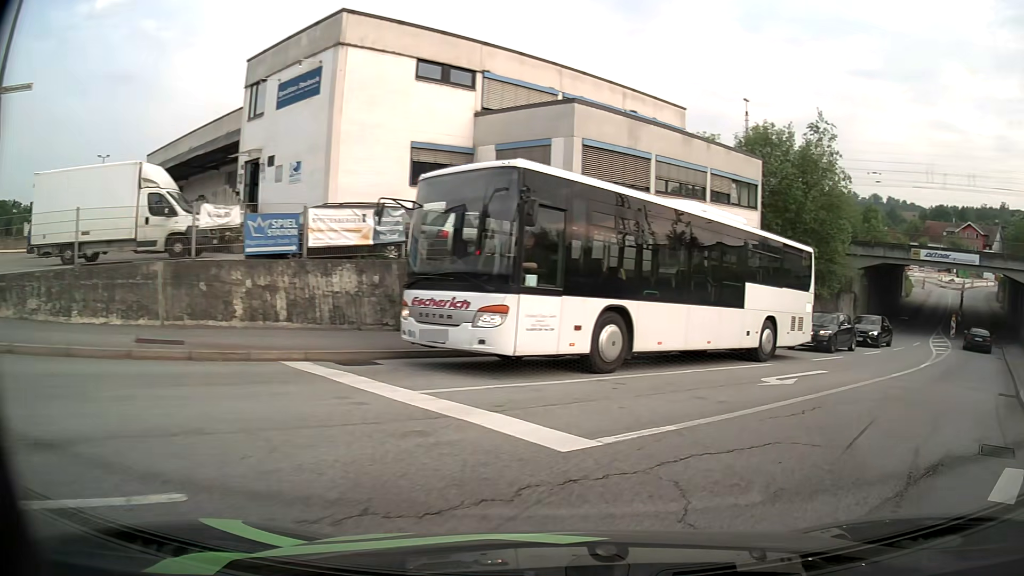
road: tertiary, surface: asphalt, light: Day
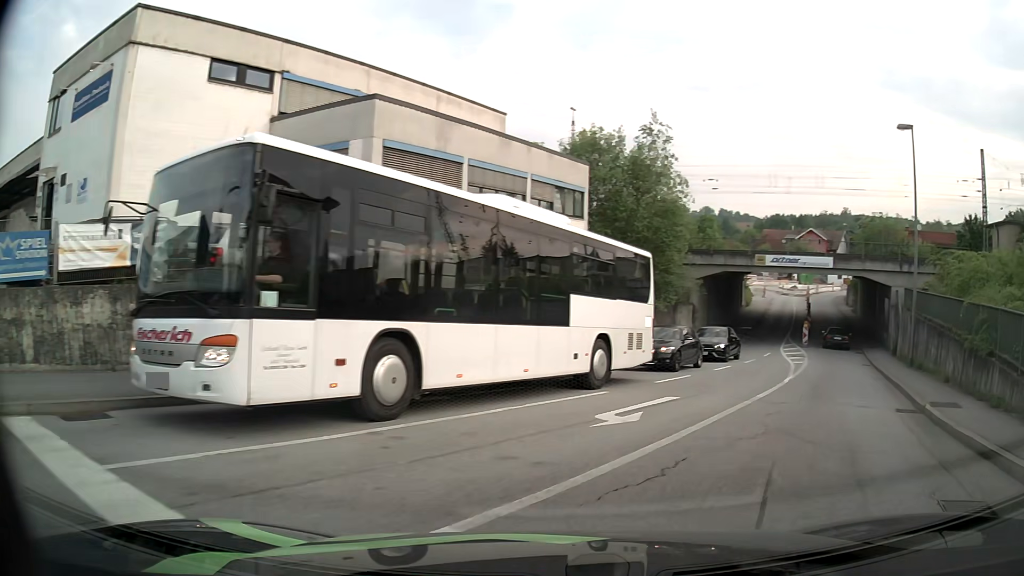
(+0.3, +2.9) m; +14°
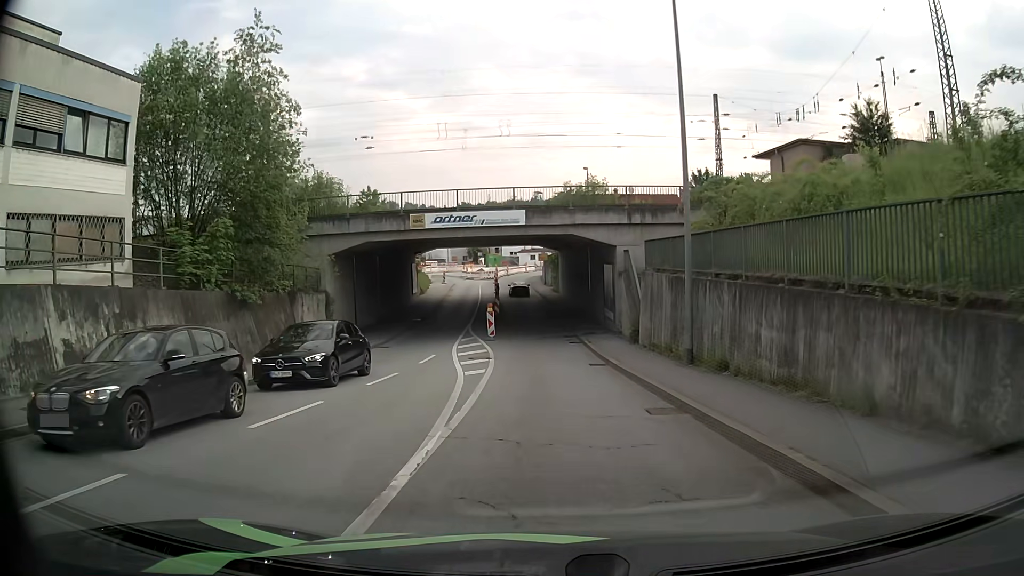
(+4.3, +12.7) m; +25°
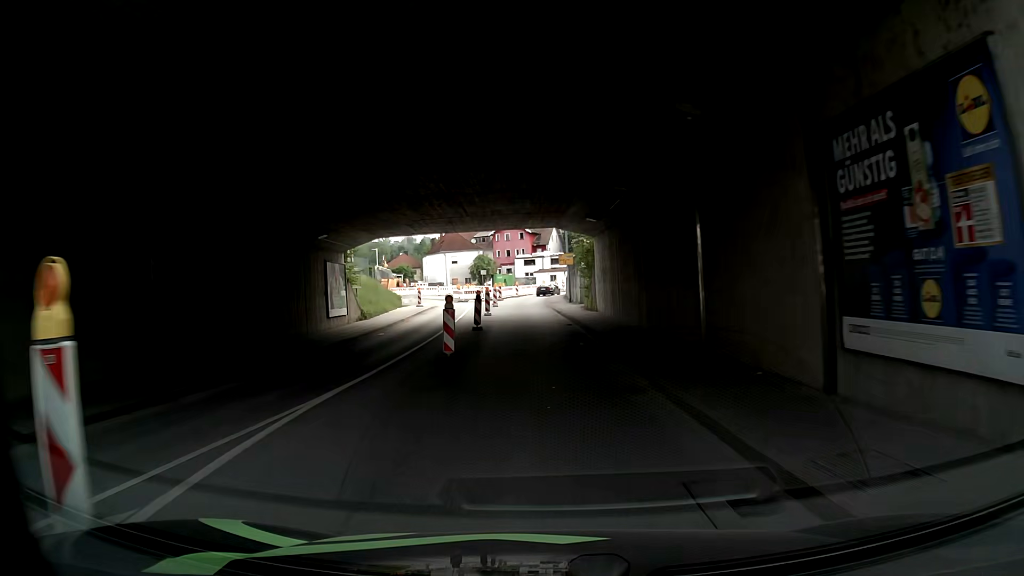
(-0.3, +27.7) m; -2°
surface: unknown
